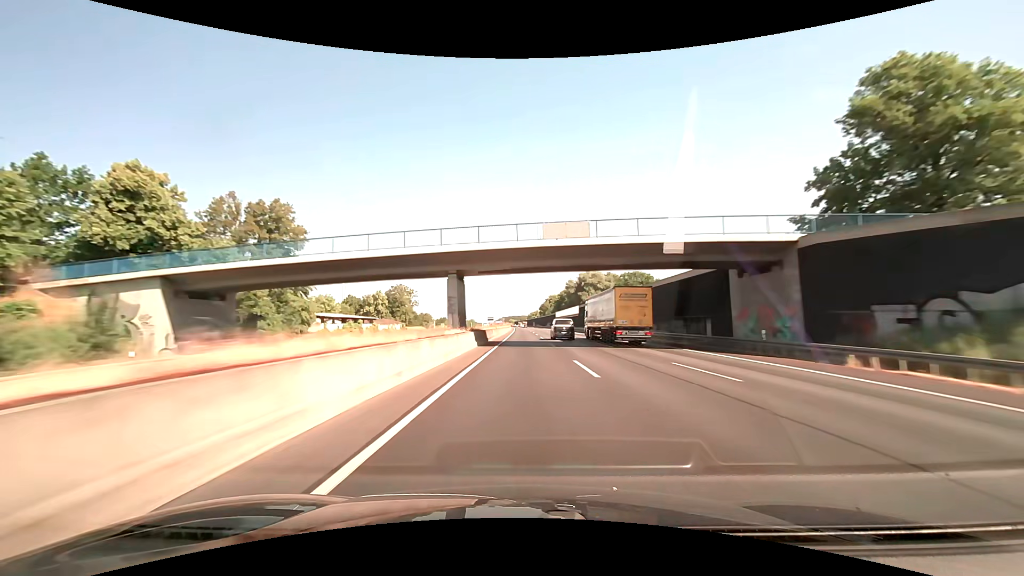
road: motorway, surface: asphalt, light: Day
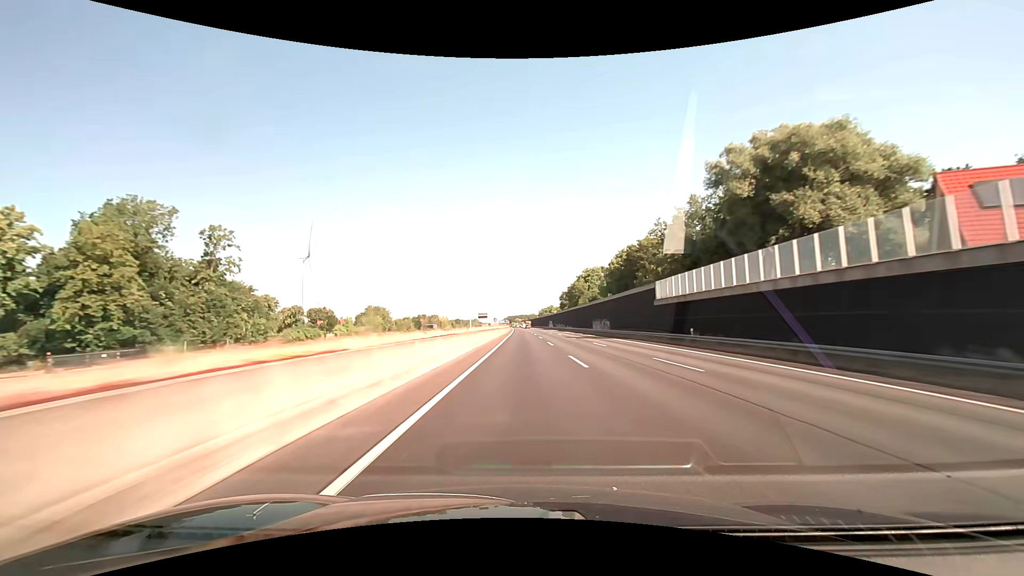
(-1.6, +142.8) m; -1°
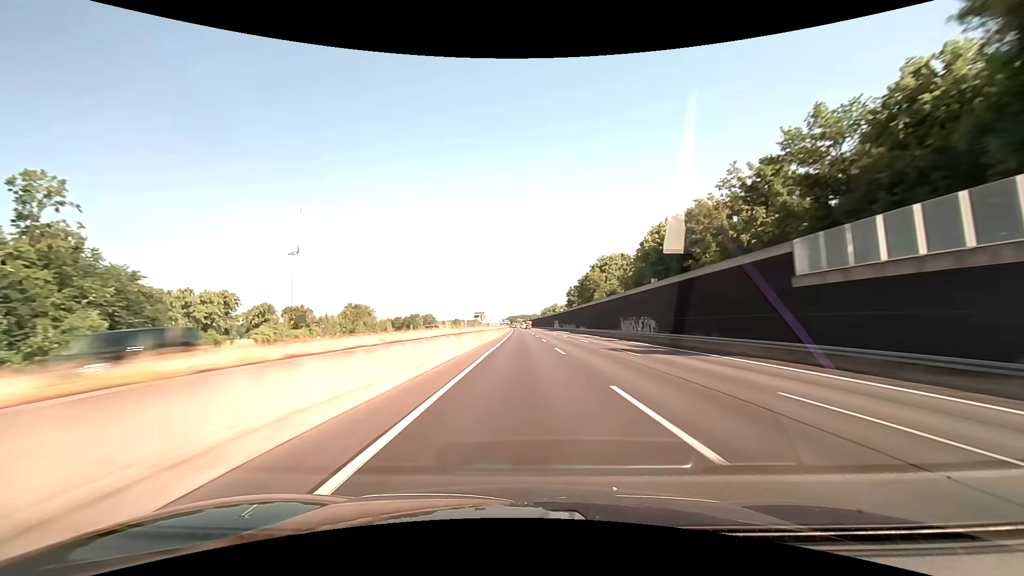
(-0.1, +28.6) m; 0°
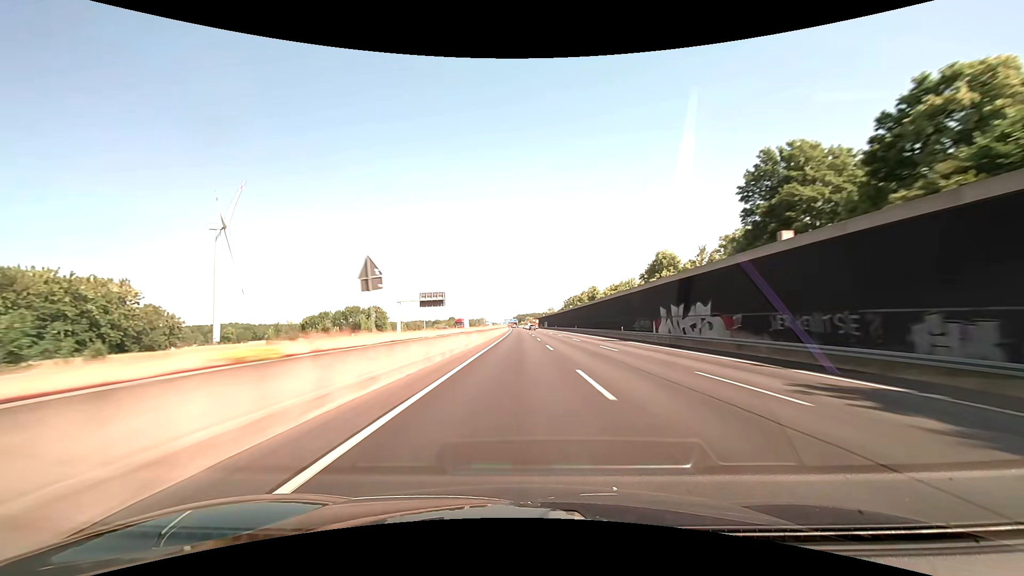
(-1.2, +142.9) m; -1°
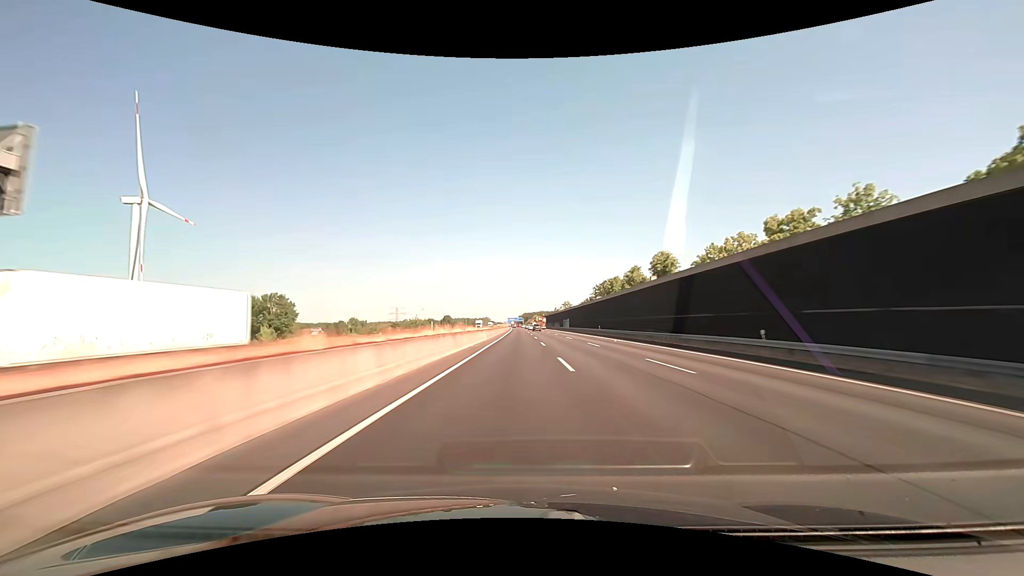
(-0.5, +85.8) m; -1°
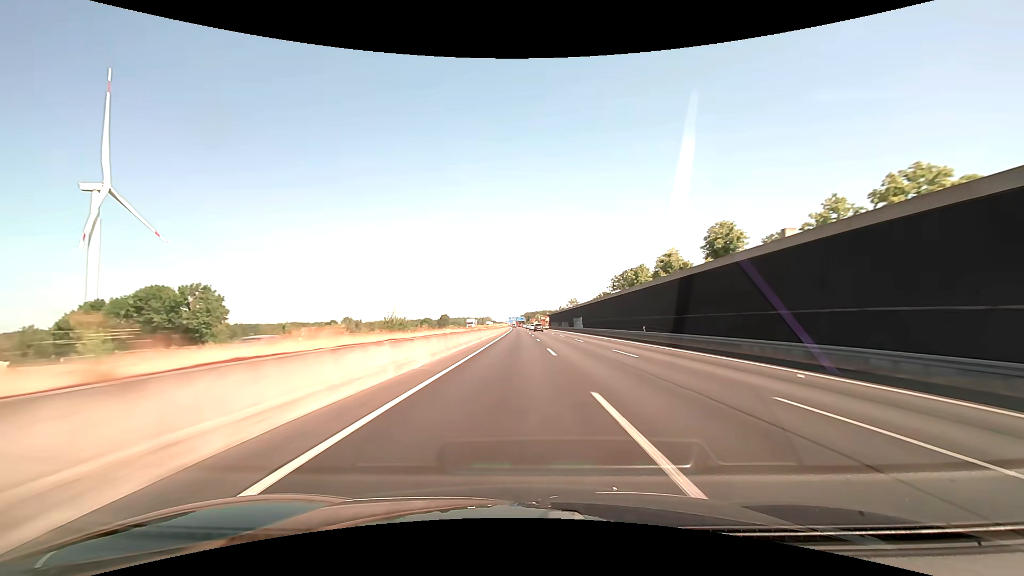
(0.0, +28.6) m; 0°
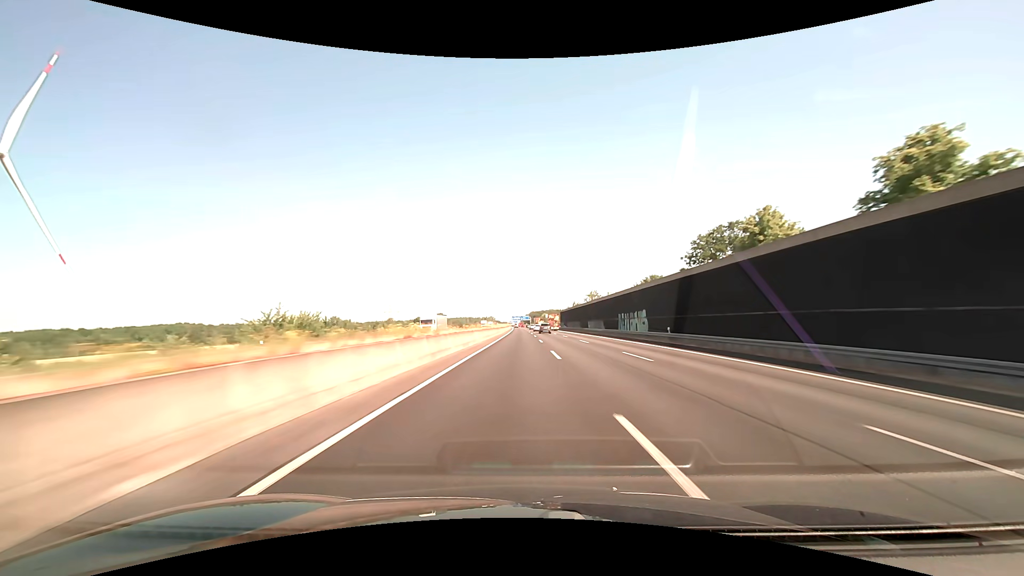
(-0.3, +57.2) m; -1°
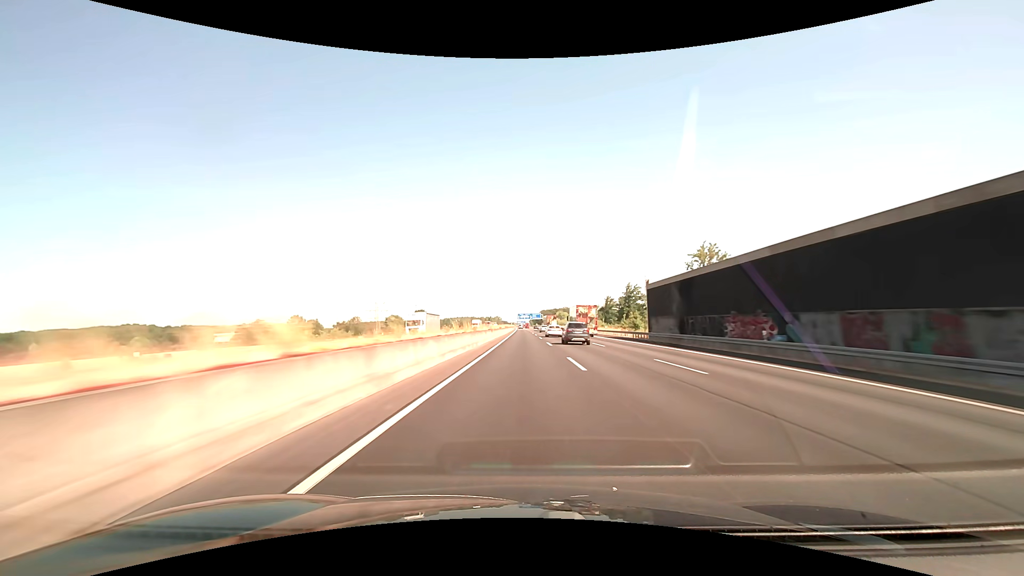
(-1.0, +114.3) m; -1°
(0, +10) (0, +20) (0, +30) (0, +40) (0, +50) (0, +60) (0, +70) (0, +80) (0, +90) (-1, +100) m
